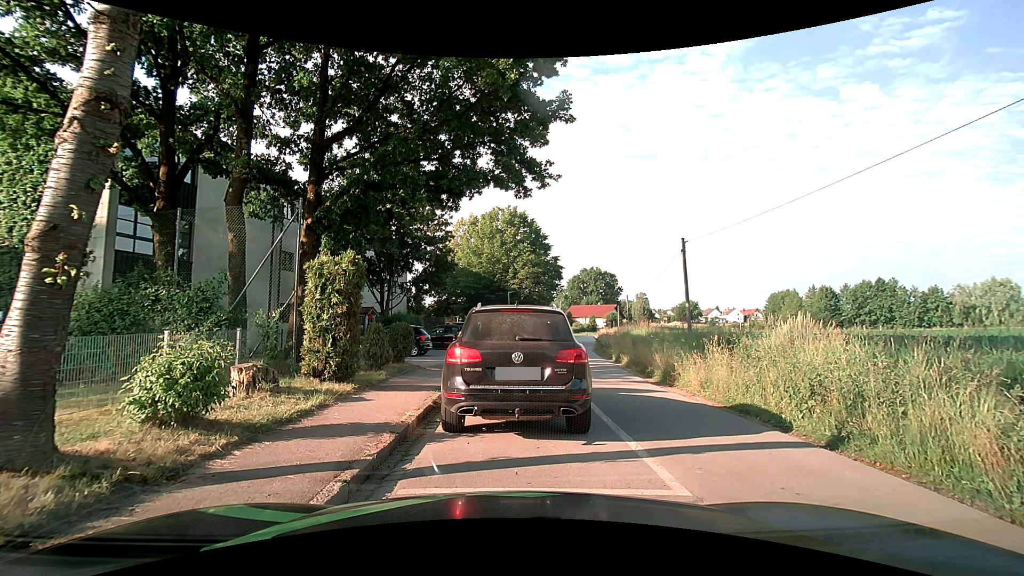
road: residential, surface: asphalt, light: Day
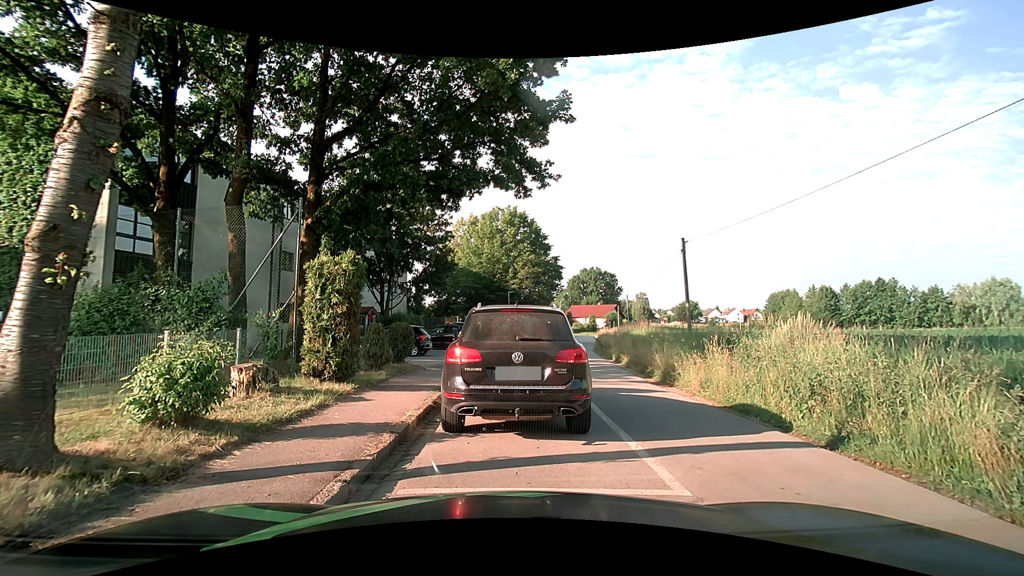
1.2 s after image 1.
(0.0, 0.0) m; 0°
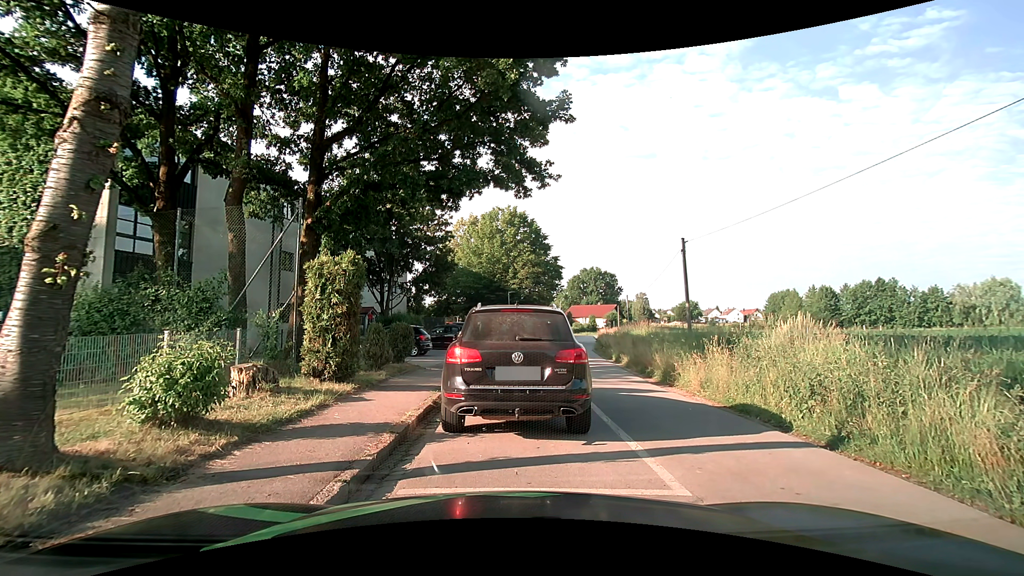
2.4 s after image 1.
(0.0, 0.0) m; 0°
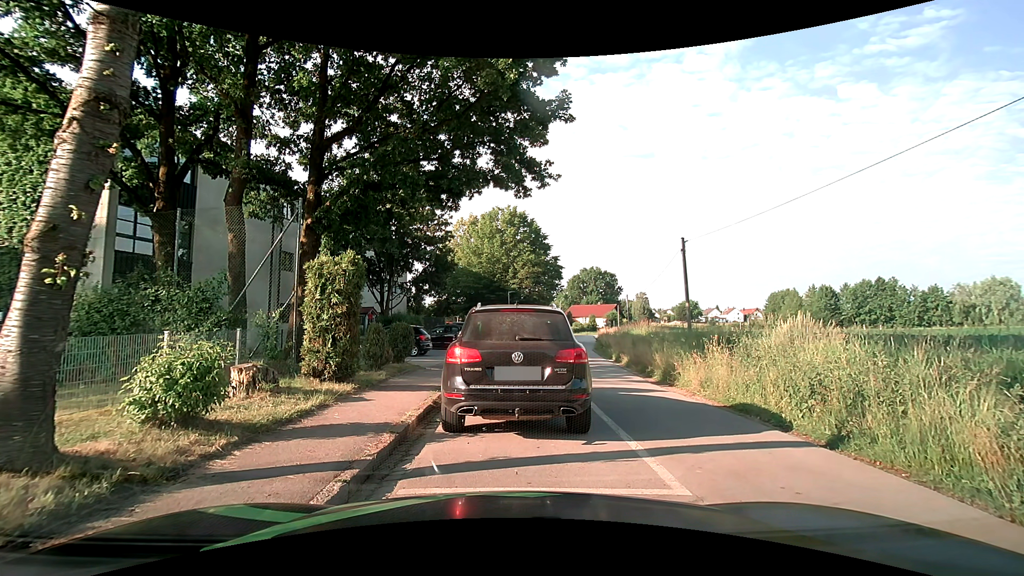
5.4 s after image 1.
(0.0, 0.0) m; 0°
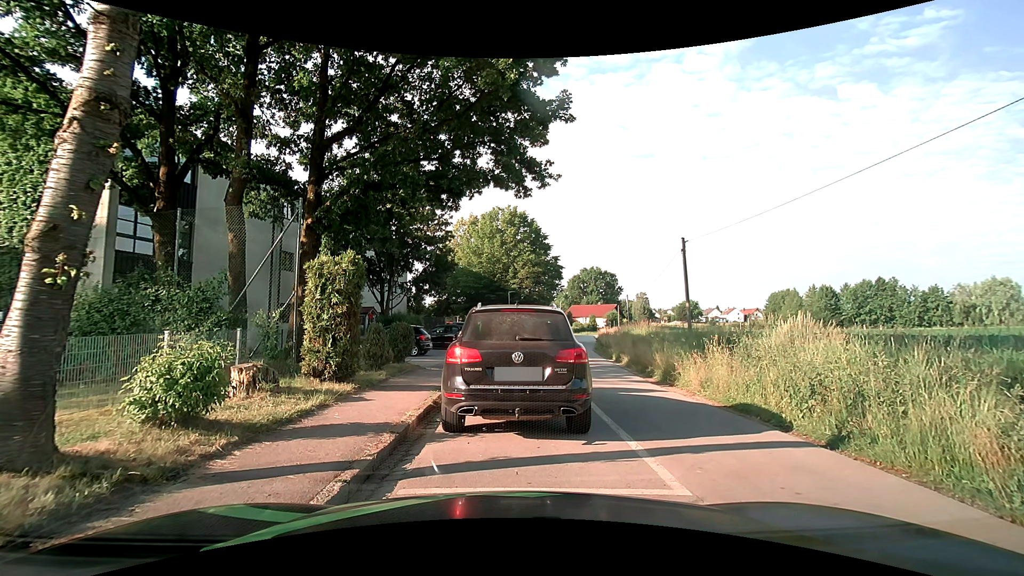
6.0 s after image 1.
(0.0, 0.0) m; 0°
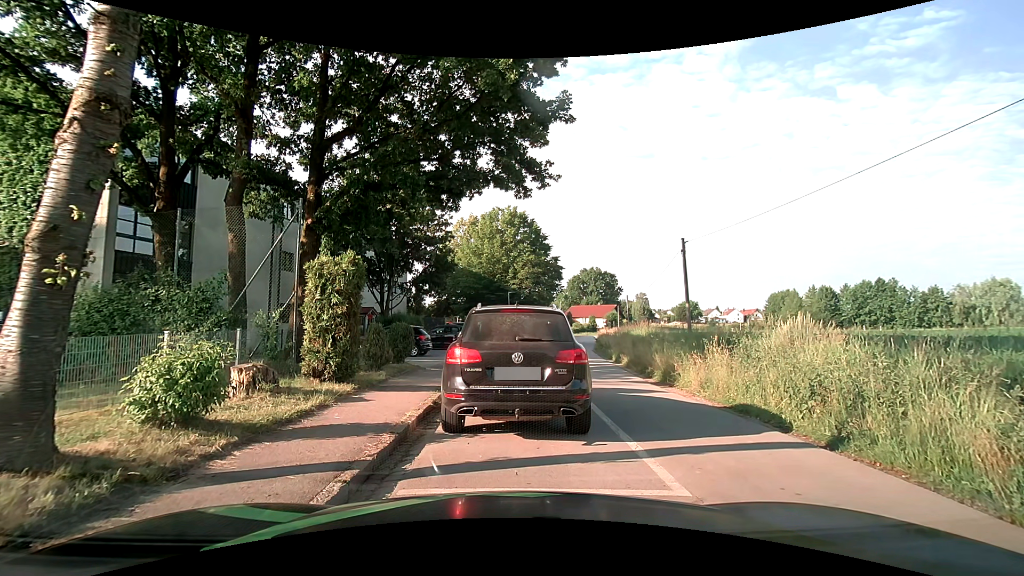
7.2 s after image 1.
(0.0, 0.0) m; 0°
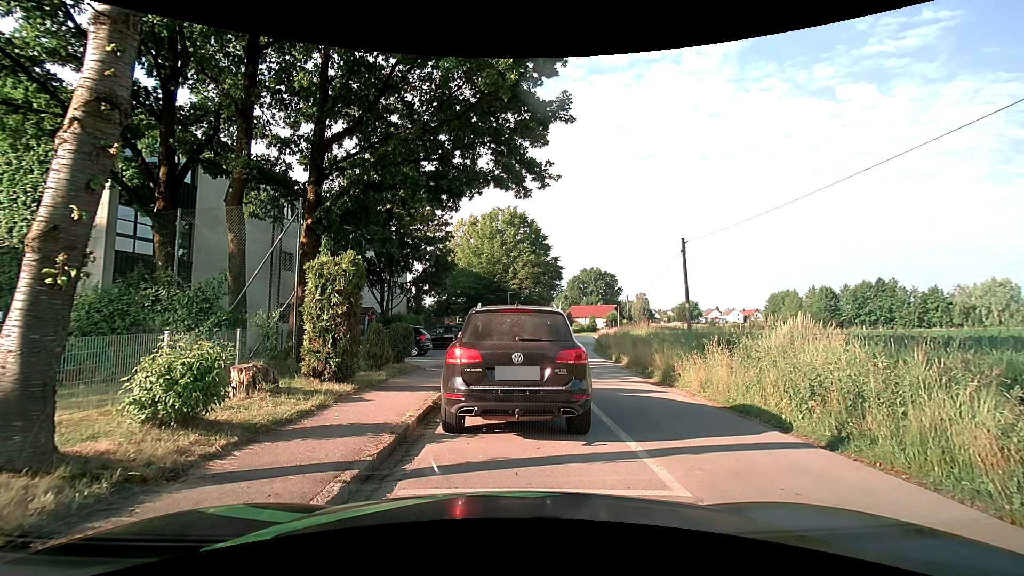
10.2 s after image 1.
(0.0, 0.0) m; 0°
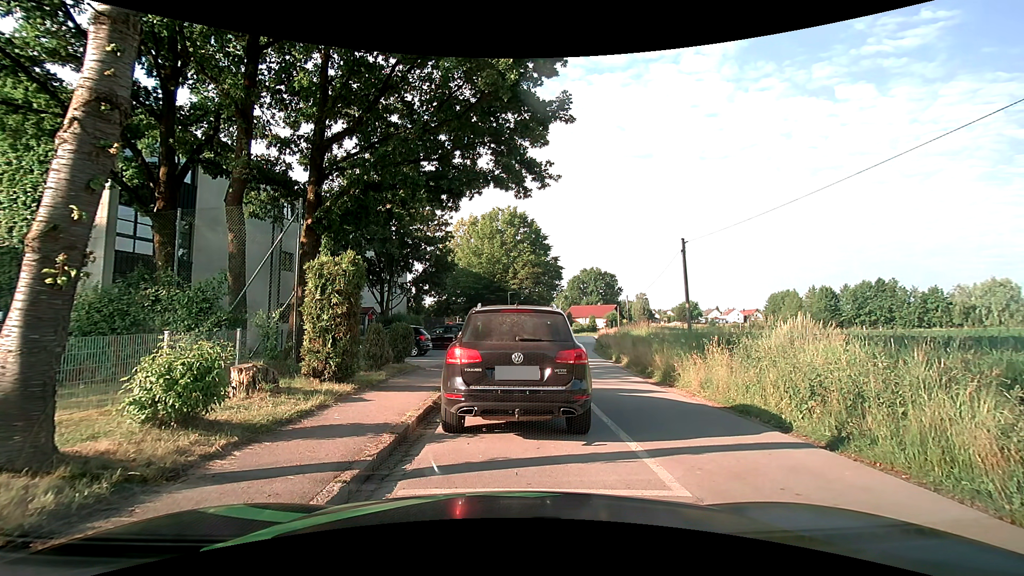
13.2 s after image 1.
(0.0, 0.0) m; 0°
